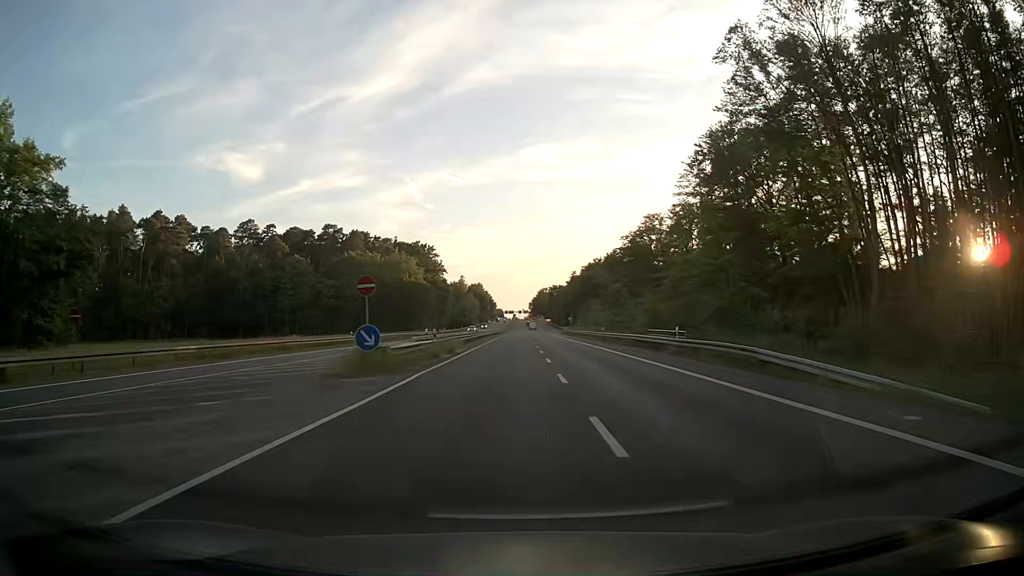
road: secondary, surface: asphalt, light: Day
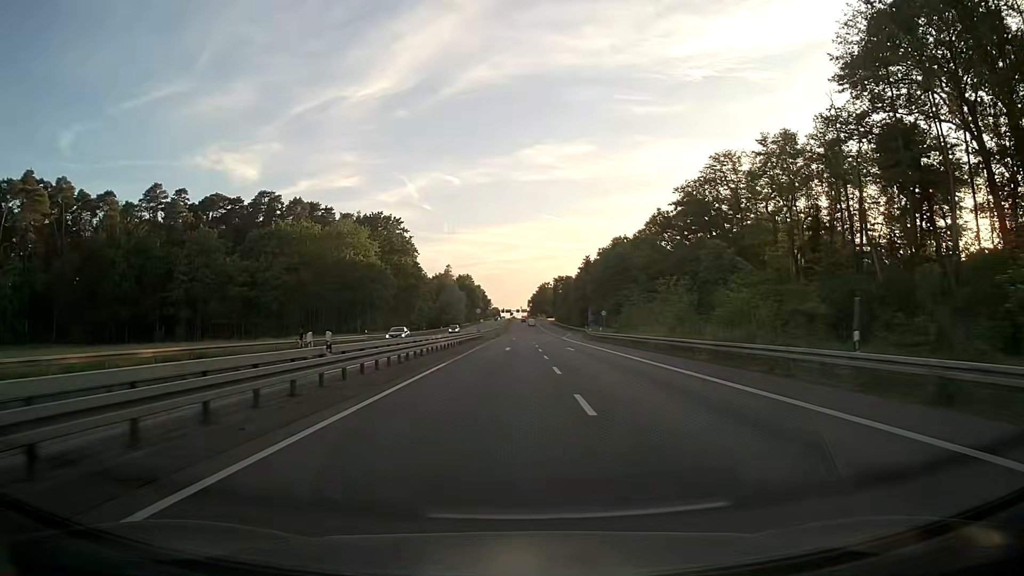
(+0.3, +50.4) m; 0°
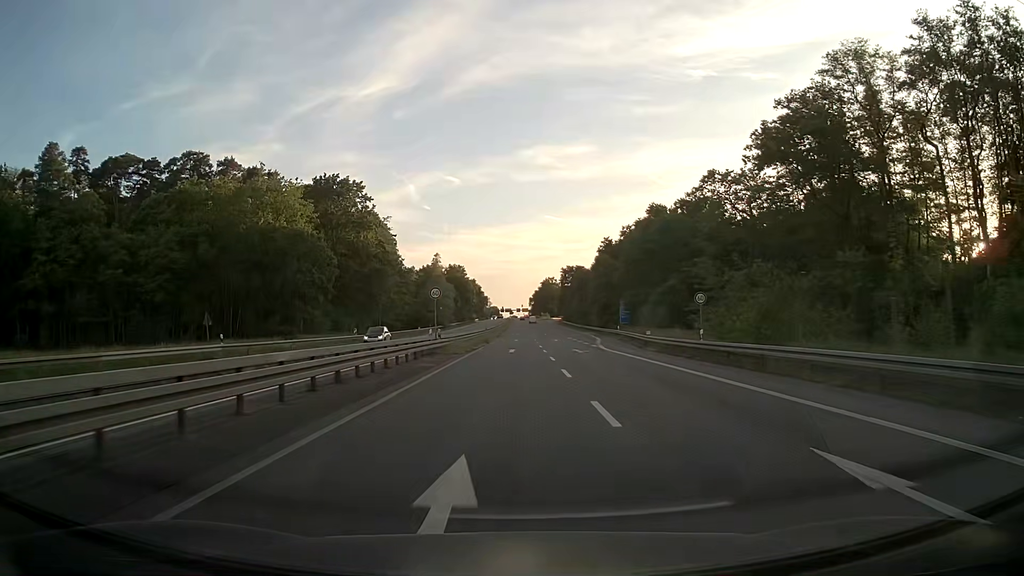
(-0.1, +36.9) m; 0°
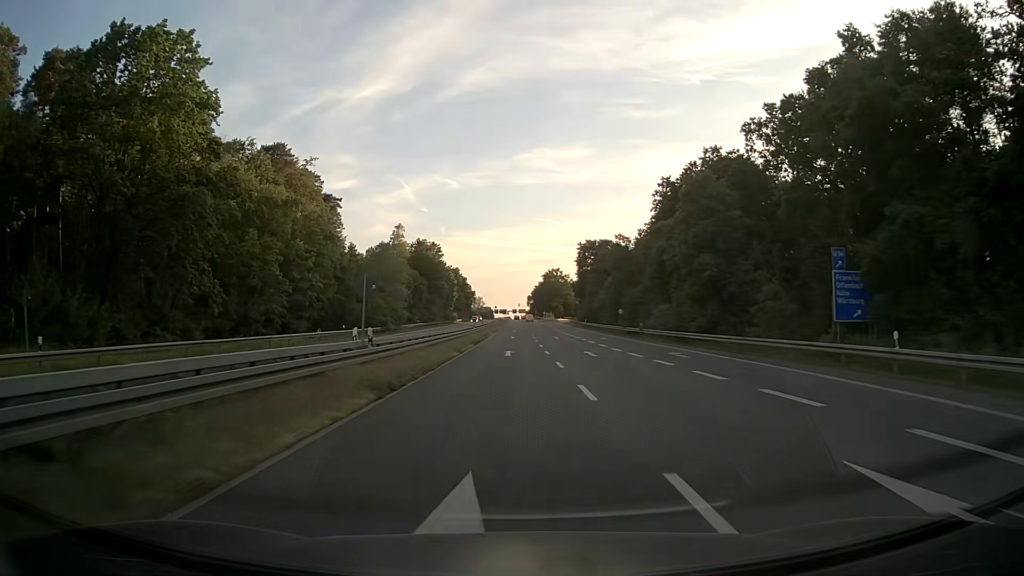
(+0.4, +59.9) m; 0°
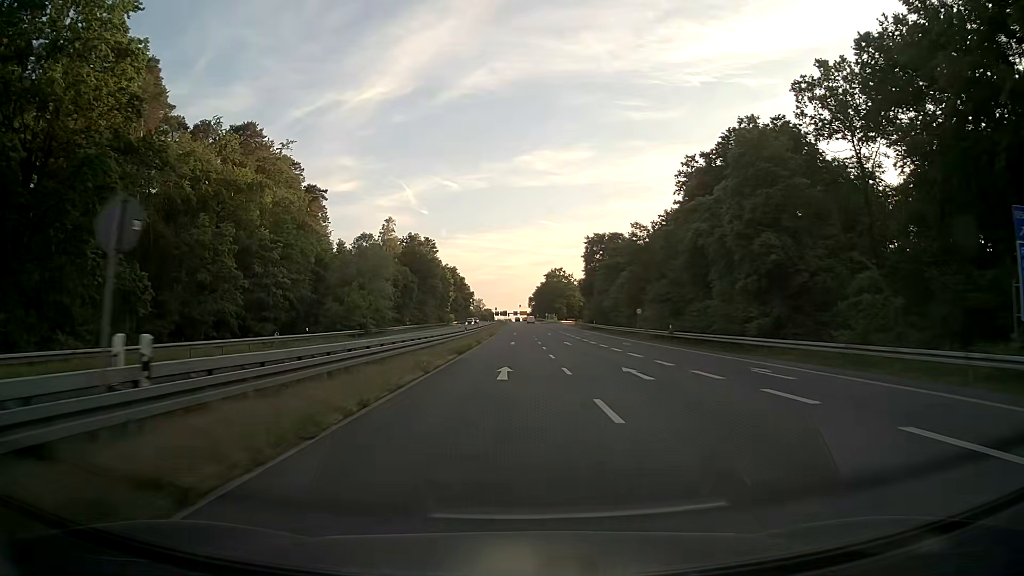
(0.0, +11.7) m; 0°
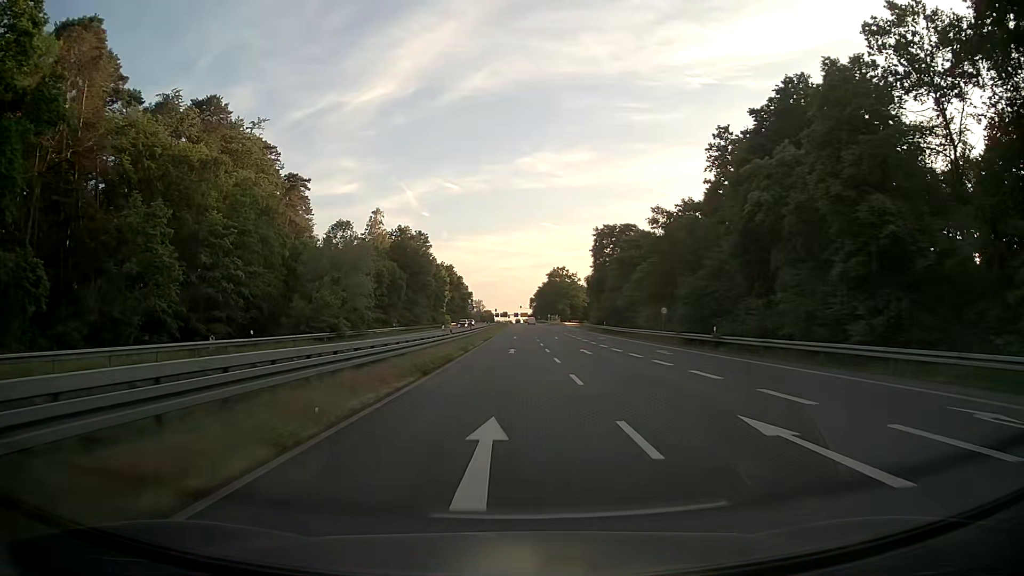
(0.0, +11.6) m; 0°
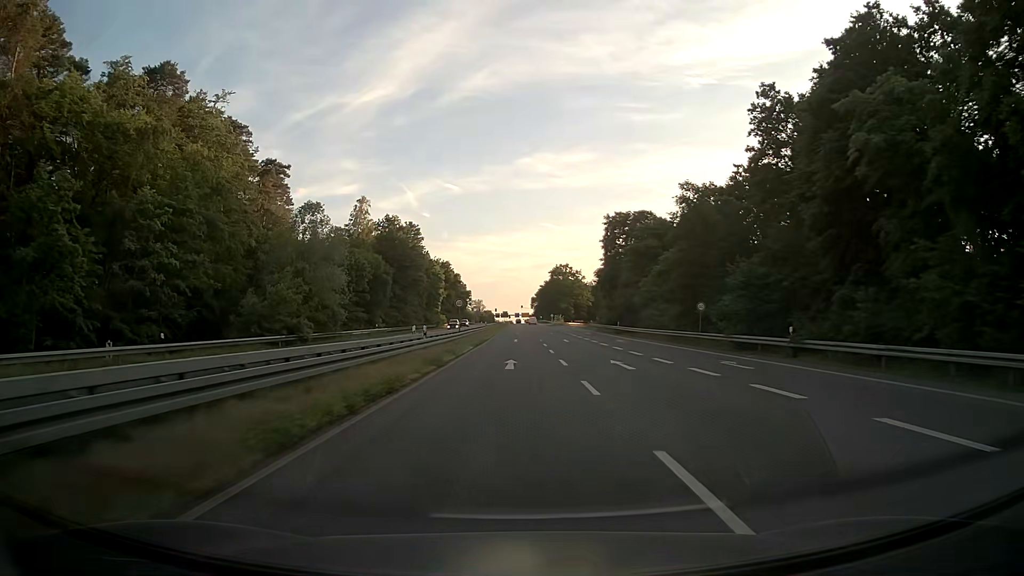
(0.0, +11.4) m; 0°
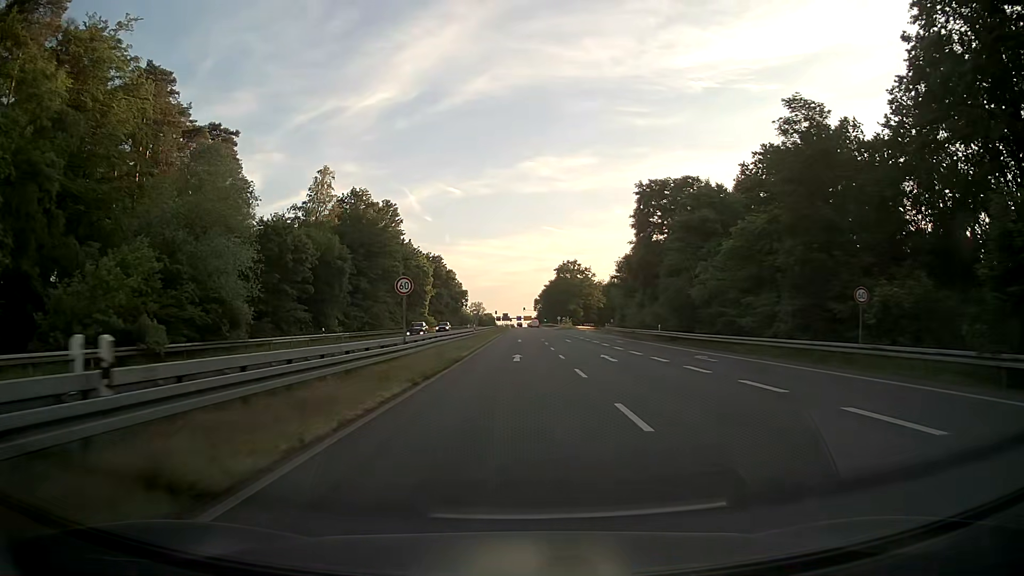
(0.0, +22.3) m; 0°
